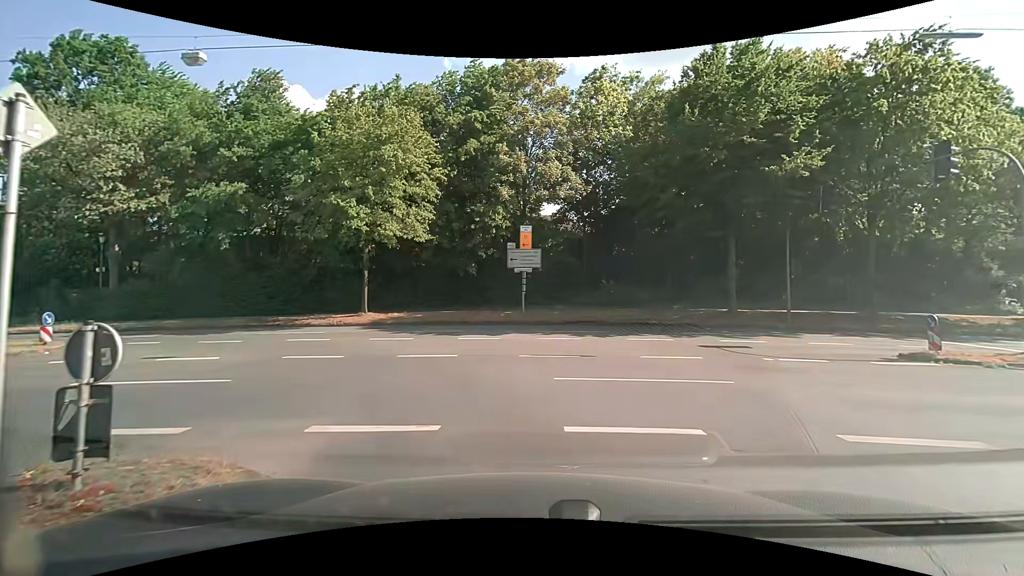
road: primary_link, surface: asphalt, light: Day
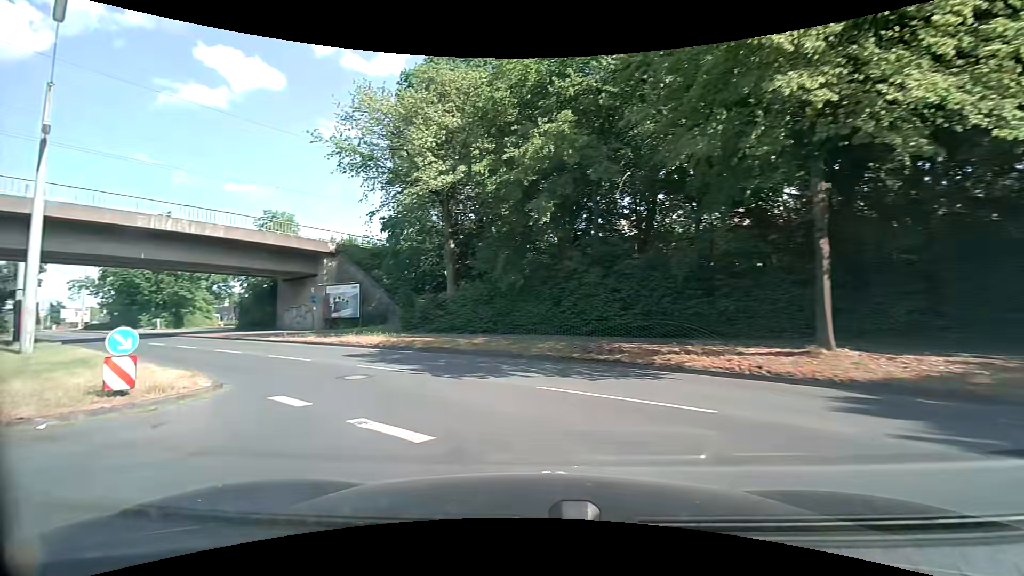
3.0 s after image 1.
(-4.5, +15.3) m; -43°
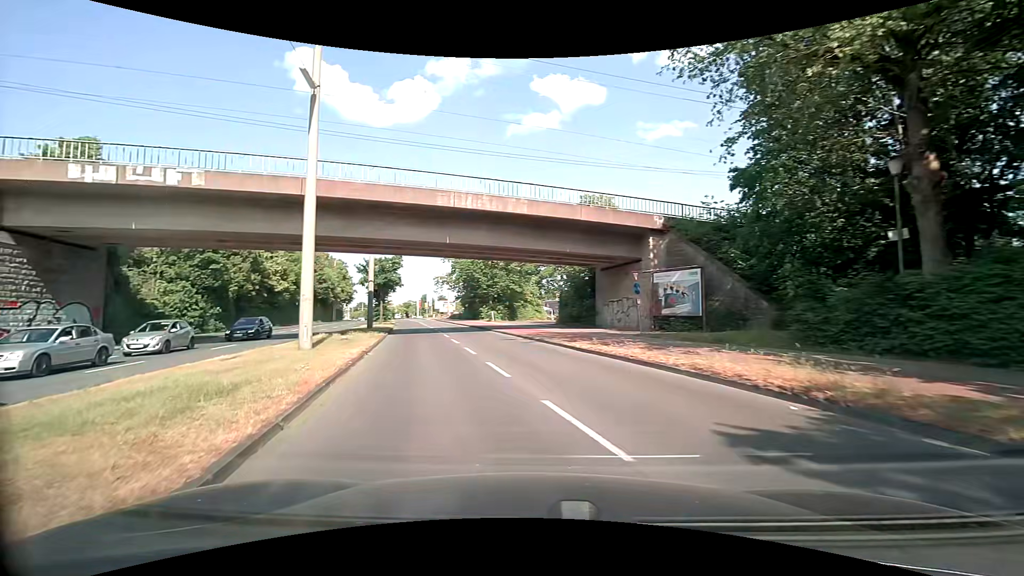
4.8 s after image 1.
(-3.5, +11.2) m; -36°
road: secondary
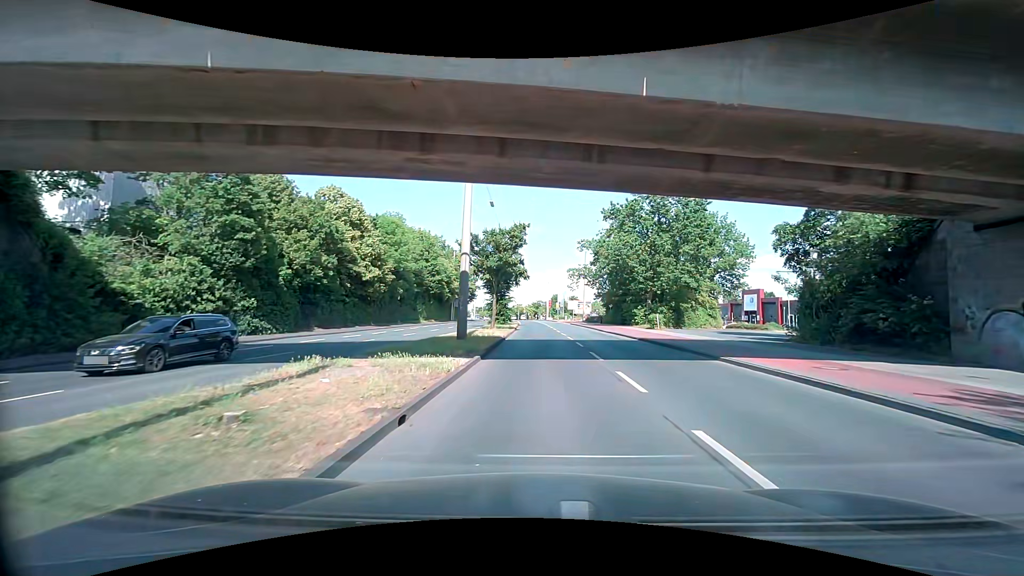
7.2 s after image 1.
(-3.8, +19.6) m; -13°
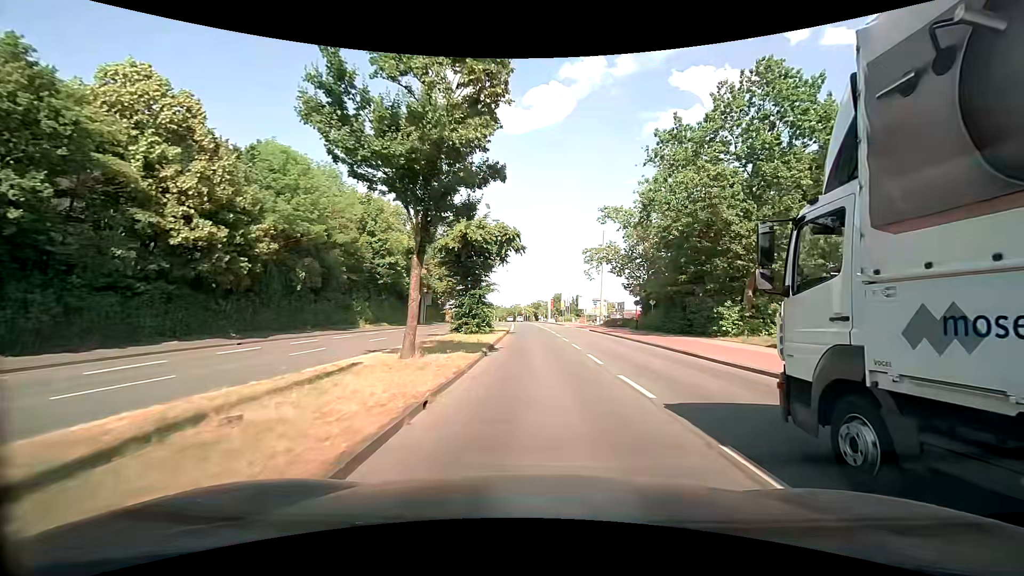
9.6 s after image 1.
(-0.6, +25.0) m; -1°
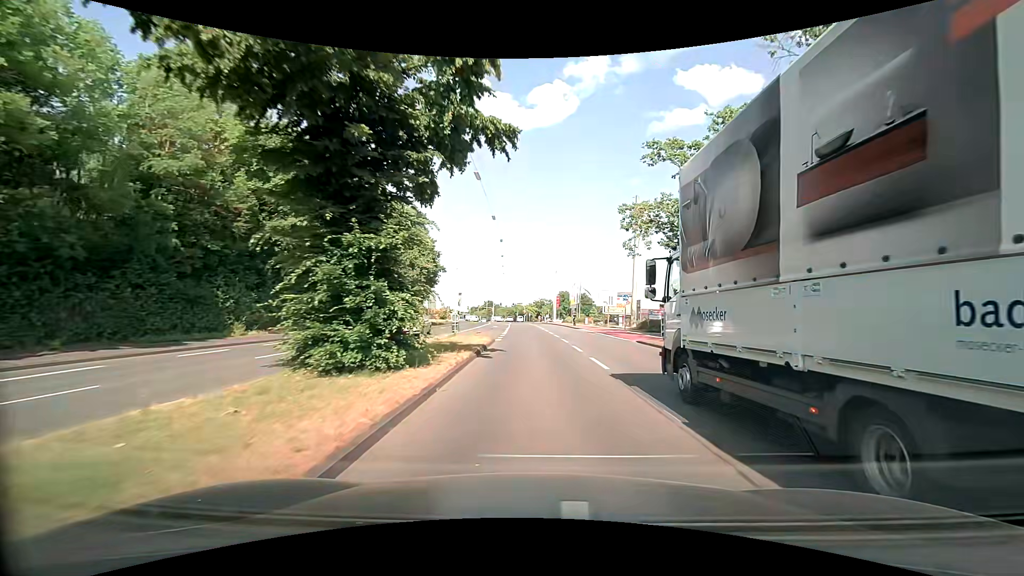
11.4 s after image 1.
(-0.1, +20.3) m; 0°
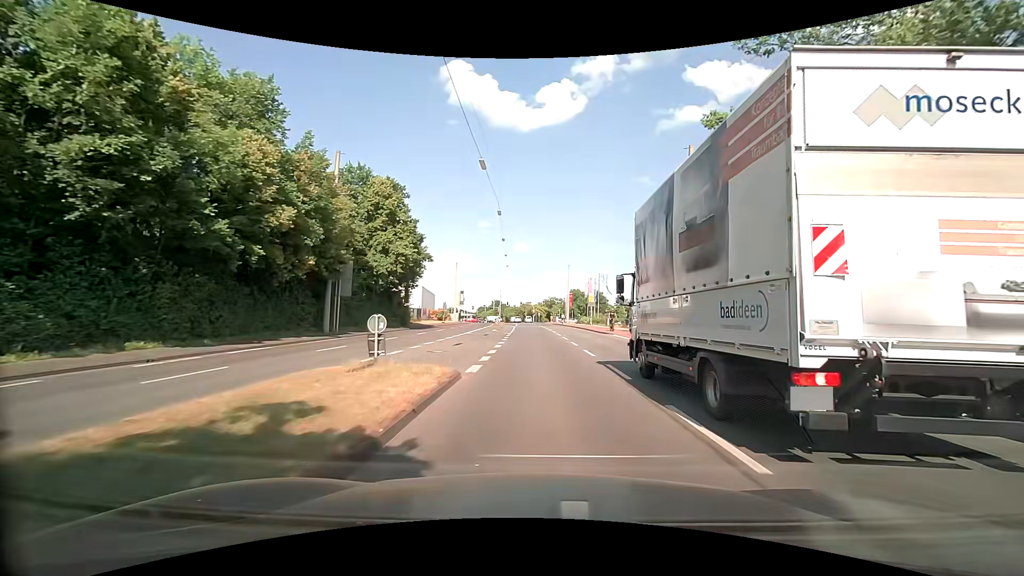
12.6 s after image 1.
(-0.2, +14.2) m; -2°
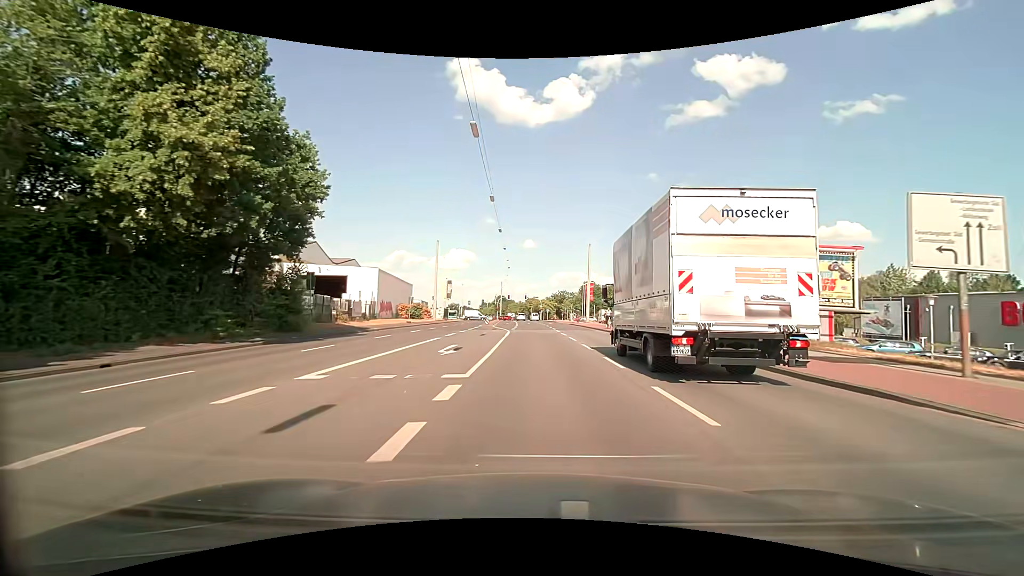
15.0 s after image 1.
(0.0, +28.8) m; 0°
(0, +10) (0, +20) (0, +30) (-1, +40) (-2, +50) (-3, +60) (-3, +70) (-4, +80) (-4, +90) (-5, +100) m
